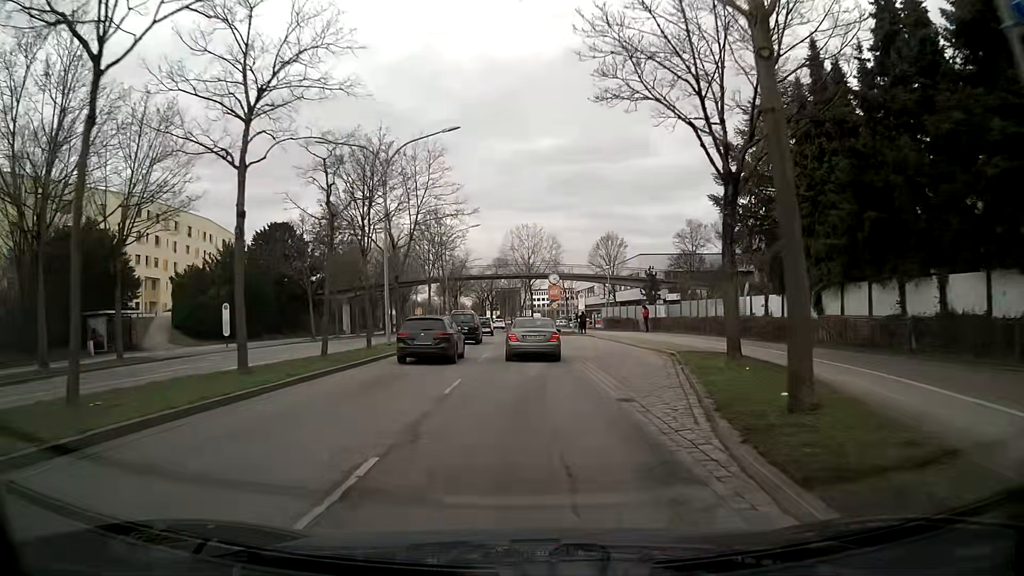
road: primary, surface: asphalt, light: Day
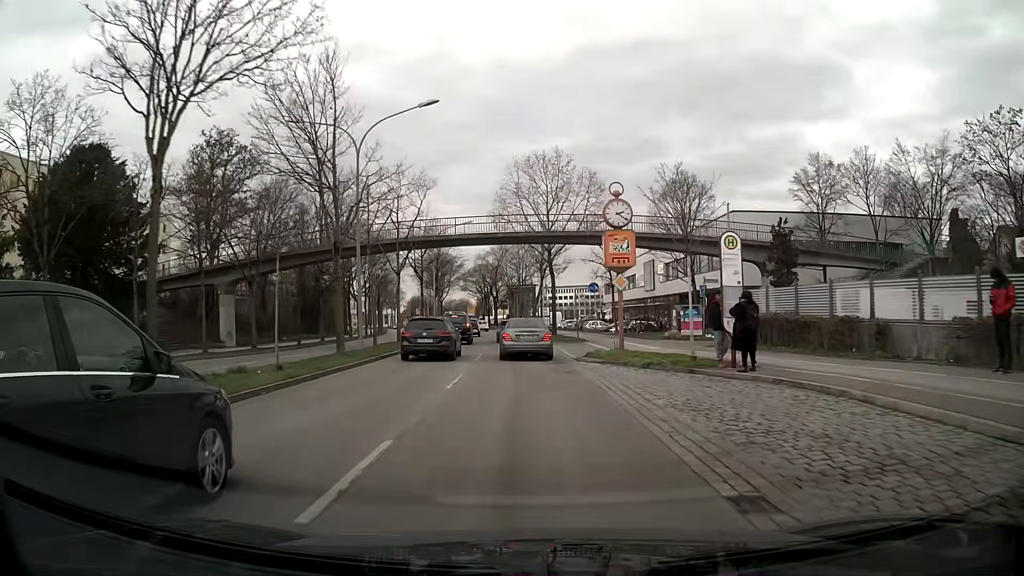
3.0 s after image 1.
(-0.3, +35.6) m; -1°
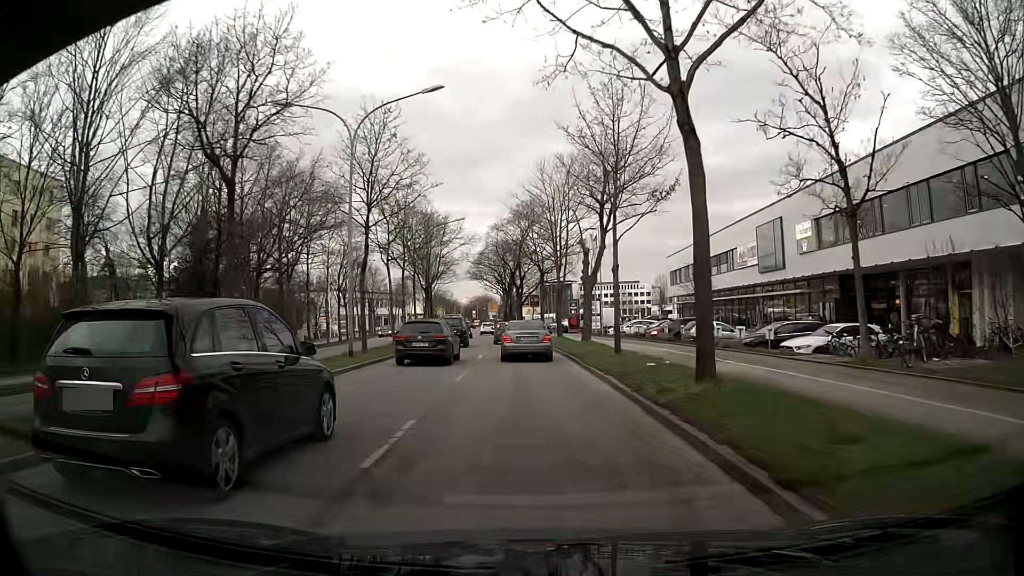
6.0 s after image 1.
(-0.7, +34.7) m; -3°
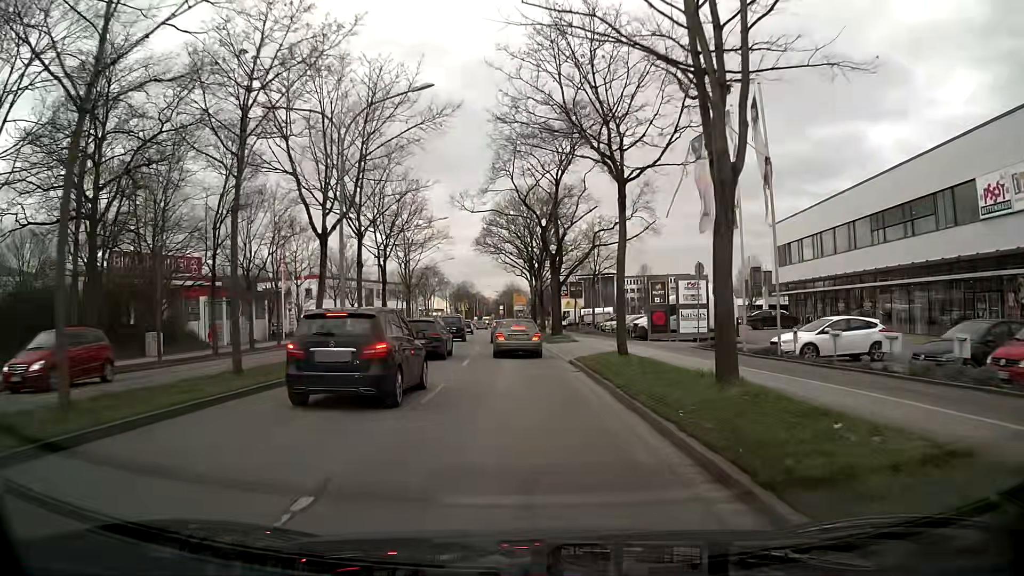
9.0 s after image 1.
(-0.6, +31.8) m; -4°
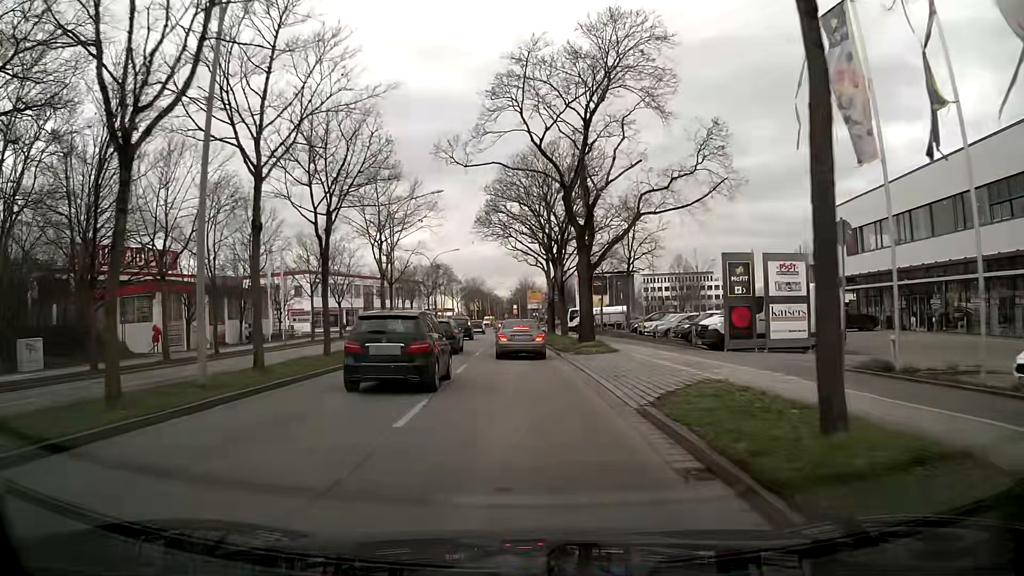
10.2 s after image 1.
(+0.1, +11.9) m; +1°
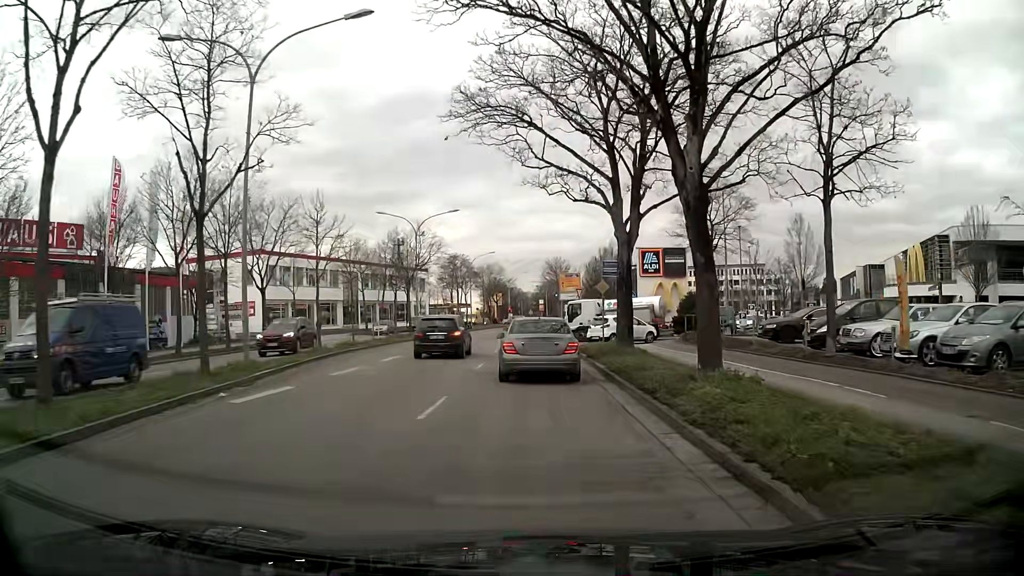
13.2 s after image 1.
(-0.9, +26.5) m; -2°
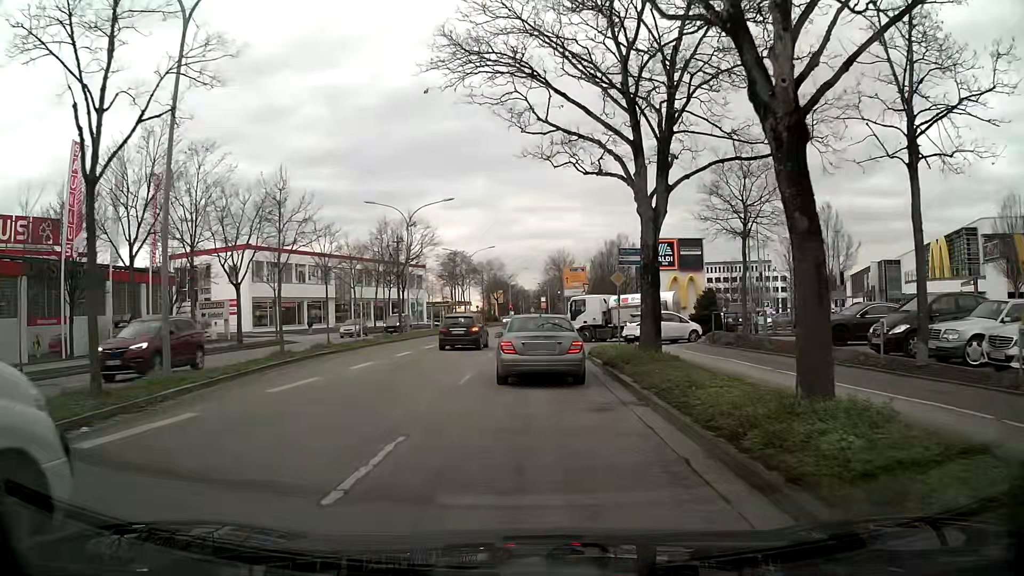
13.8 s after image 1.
(0.0, +4.2) m; 0°
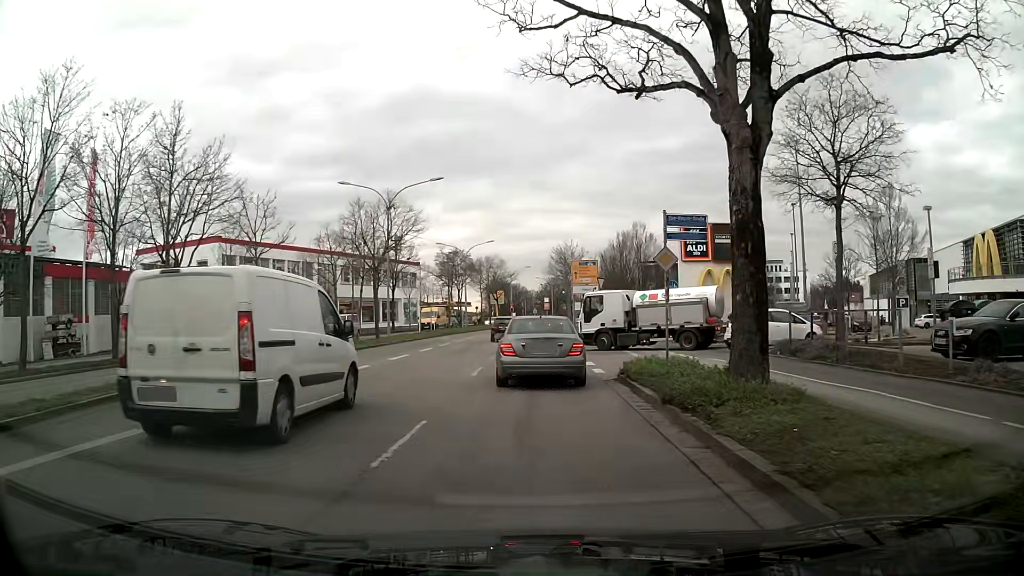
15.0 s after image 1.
(-0.2, +7.6) m; -2°
